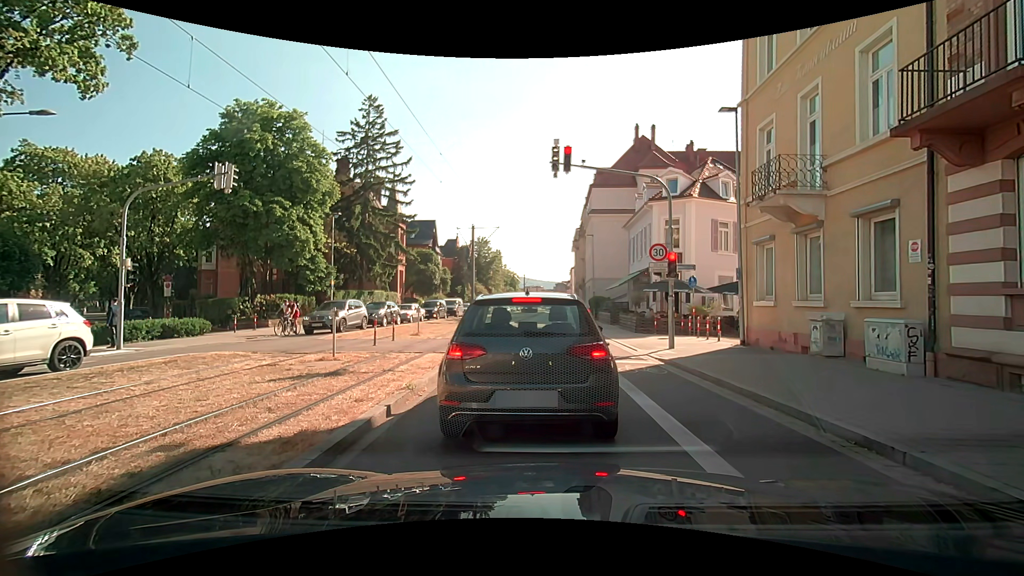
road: secondary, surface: asphalt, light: Day
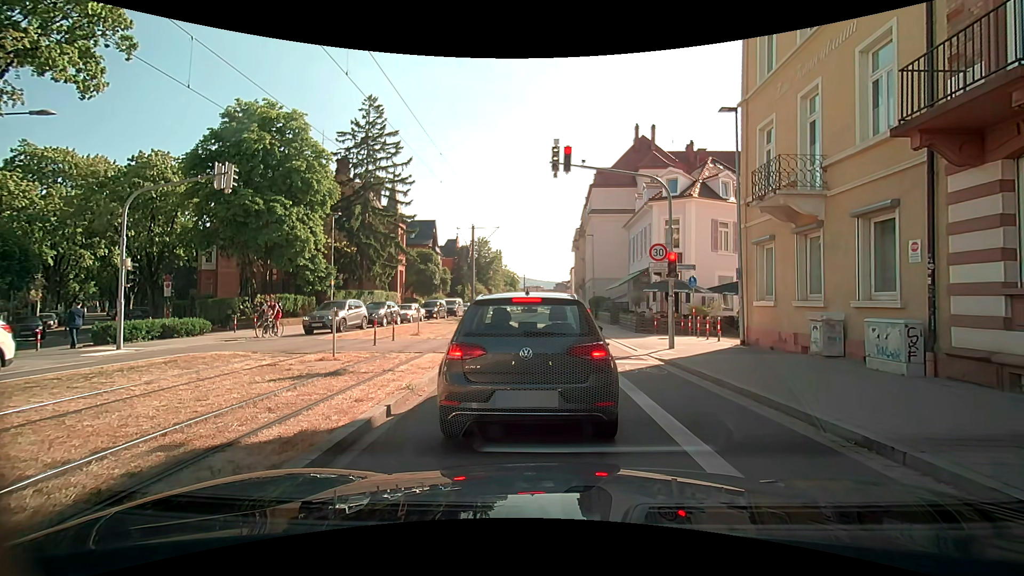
(0.0, 0.0) m; 0°
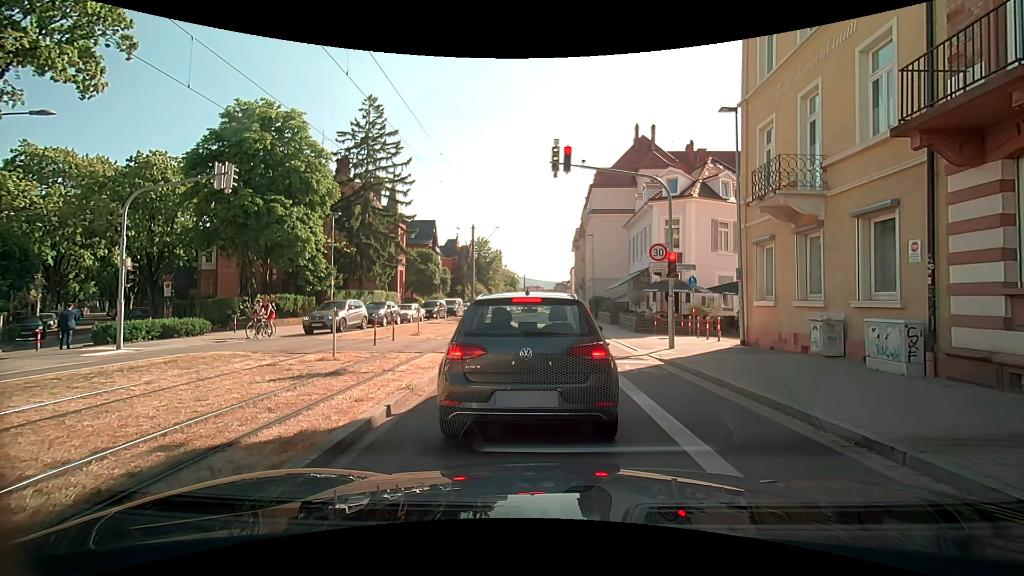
(0.0, 0.0) m; 0°
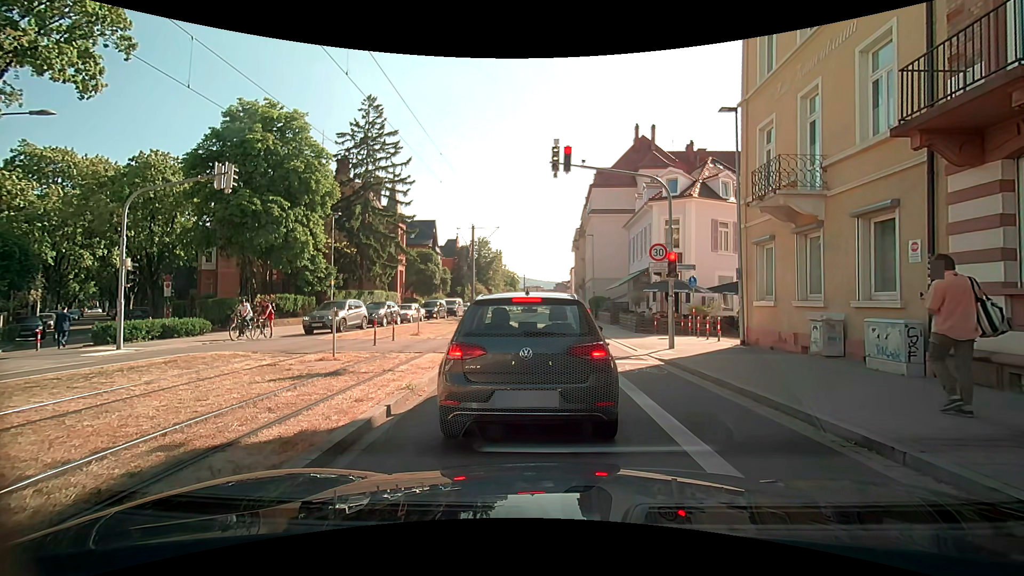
(0.0, 0.0) m; 0°
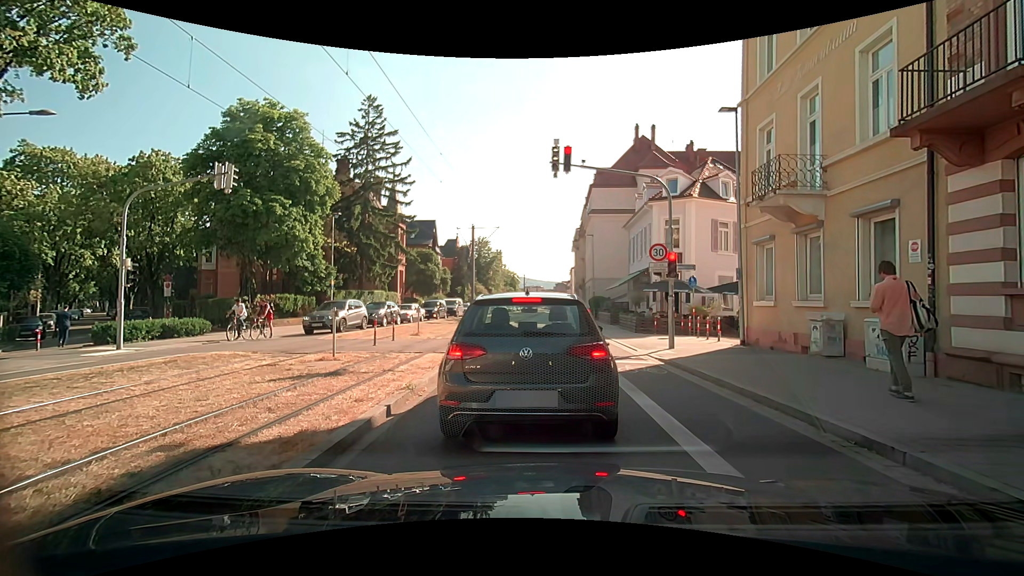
(0.0, 0.0) m; 0°
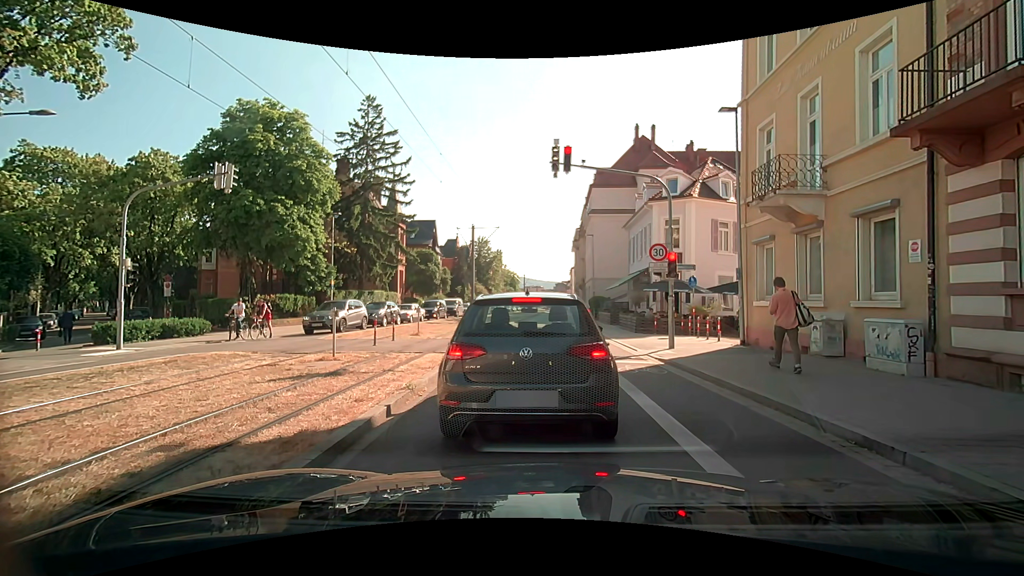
(0.0, 0.0) m; 0°
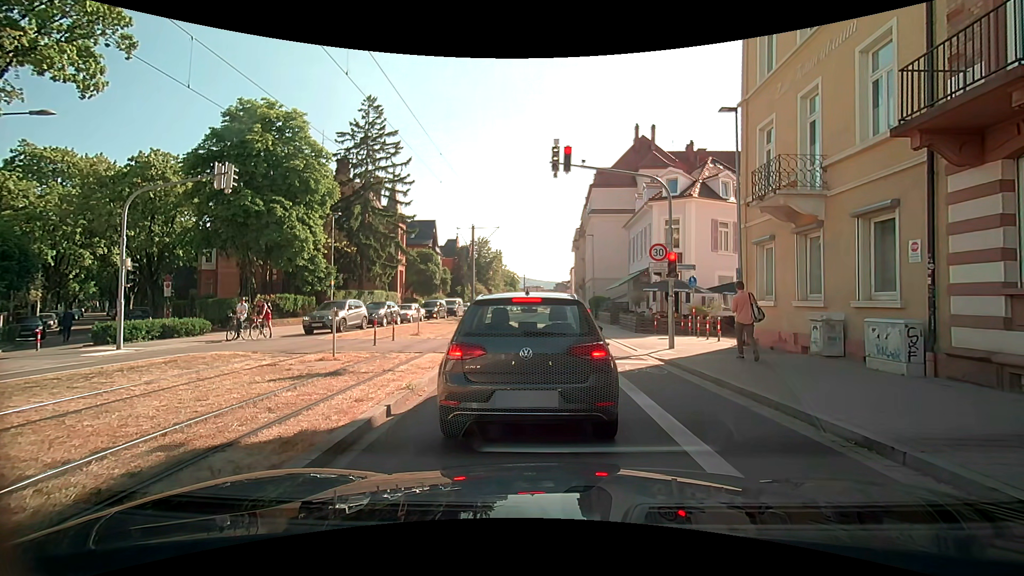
(0.0, 0.0) m; 0°
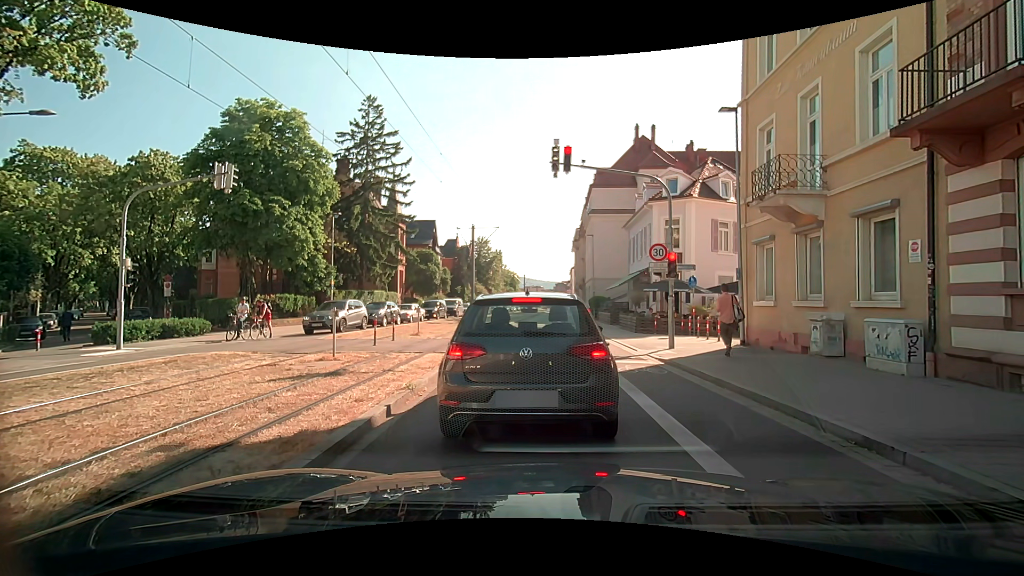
(0.0, 0.0) m; 0°
(-1, +10) (-1, +20) (-2, +30) (-2, +40) (-3, +50) (-3, +60) (-3, +70) (-3, +80) (-3, +90) (-3, +100) m
